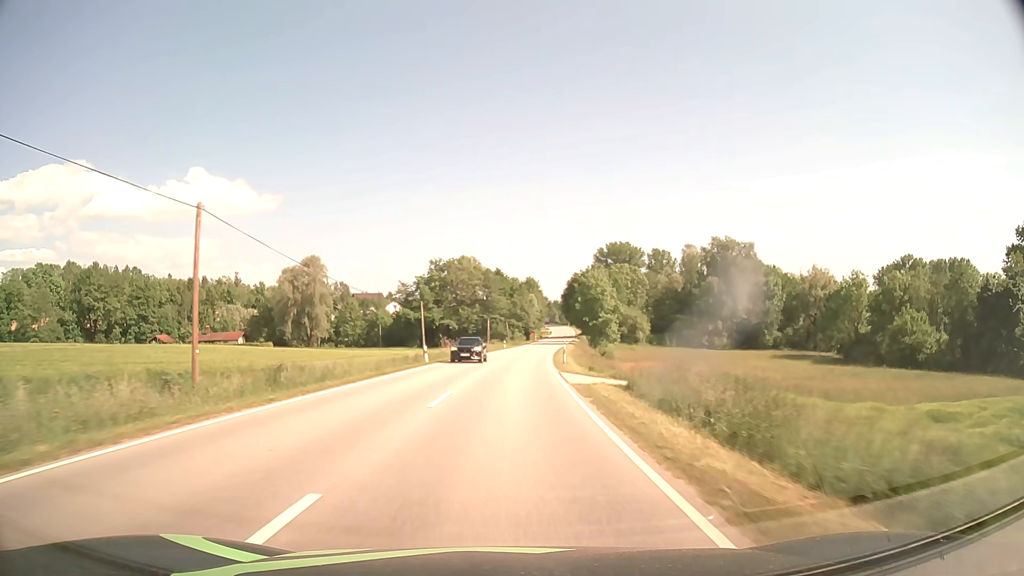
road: secondary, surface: asphalt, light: Day
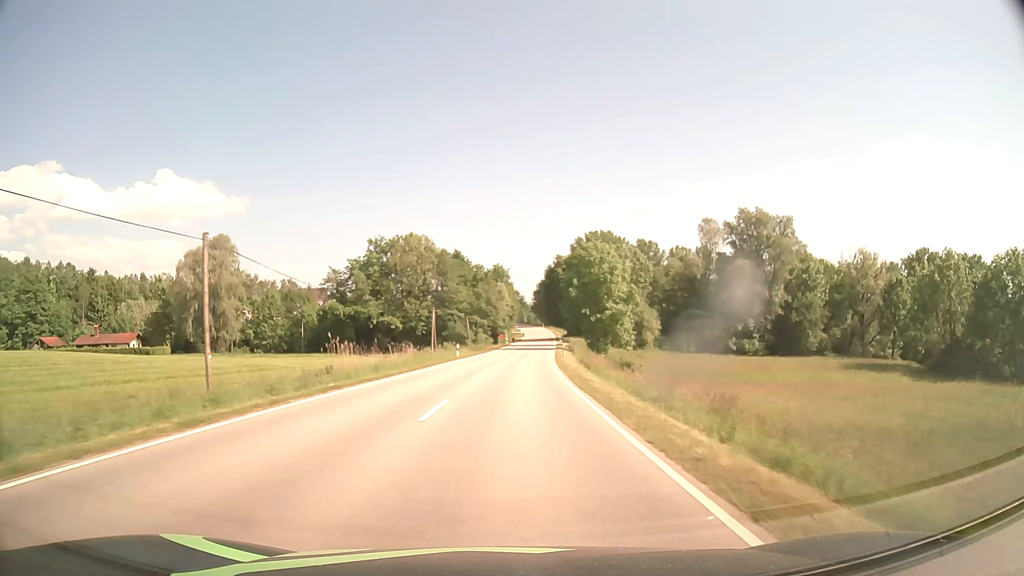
(+0.8, +38.1) m; +3°
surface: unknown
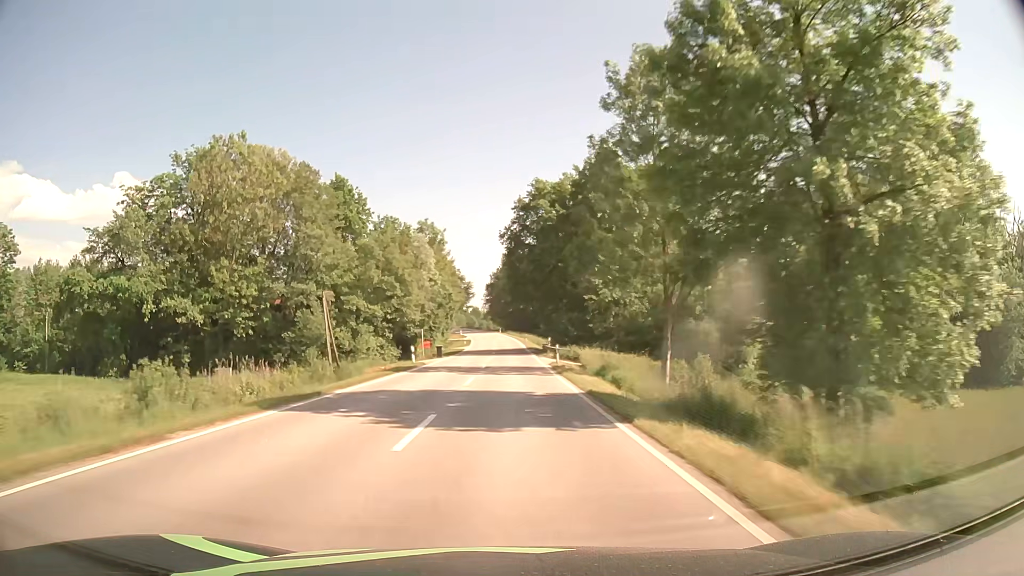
(+2.7, +62.9) m; +4°
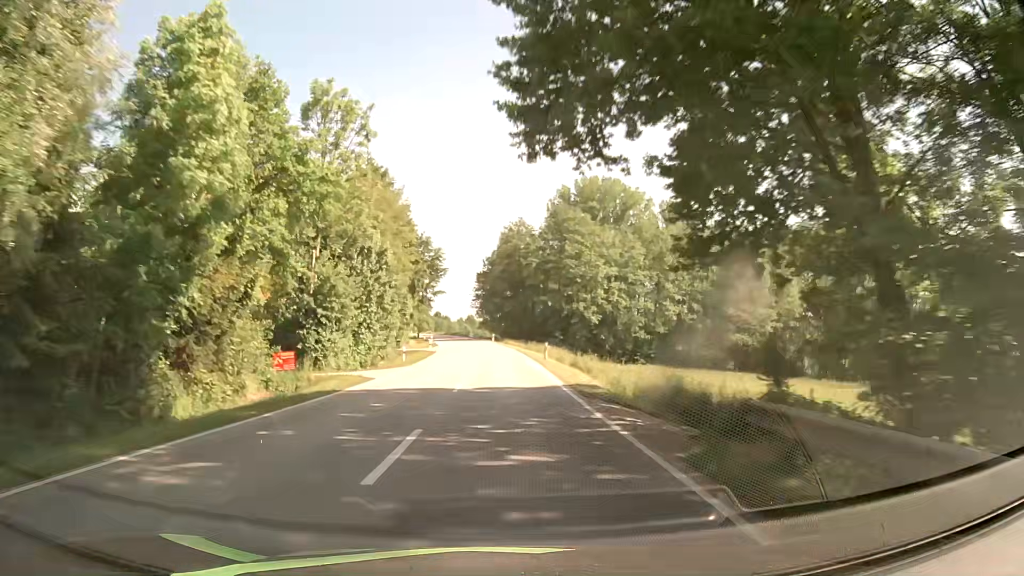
(+0.3, +49.9) m; 0°
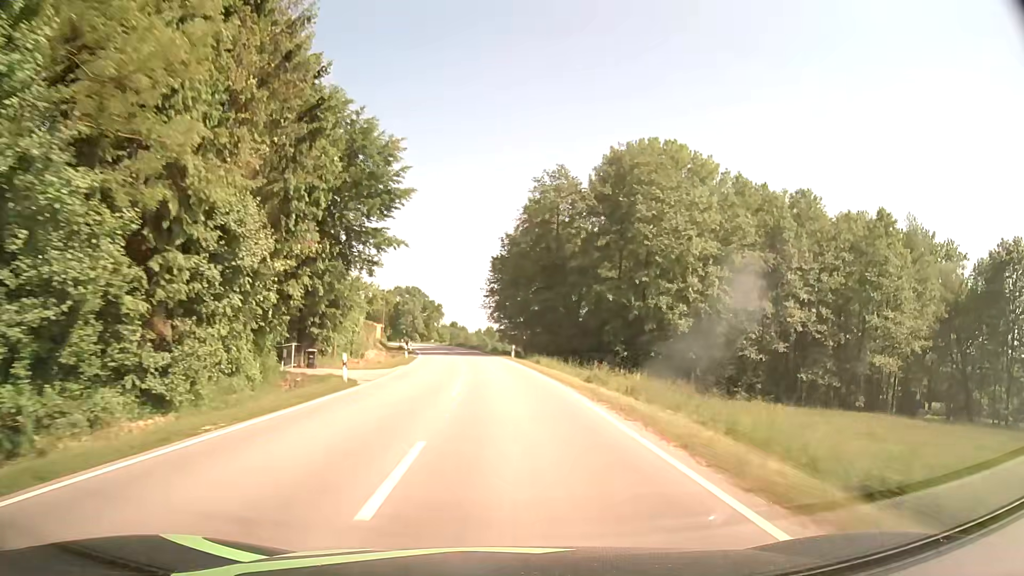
(-0.5, +37.2) m; -2°
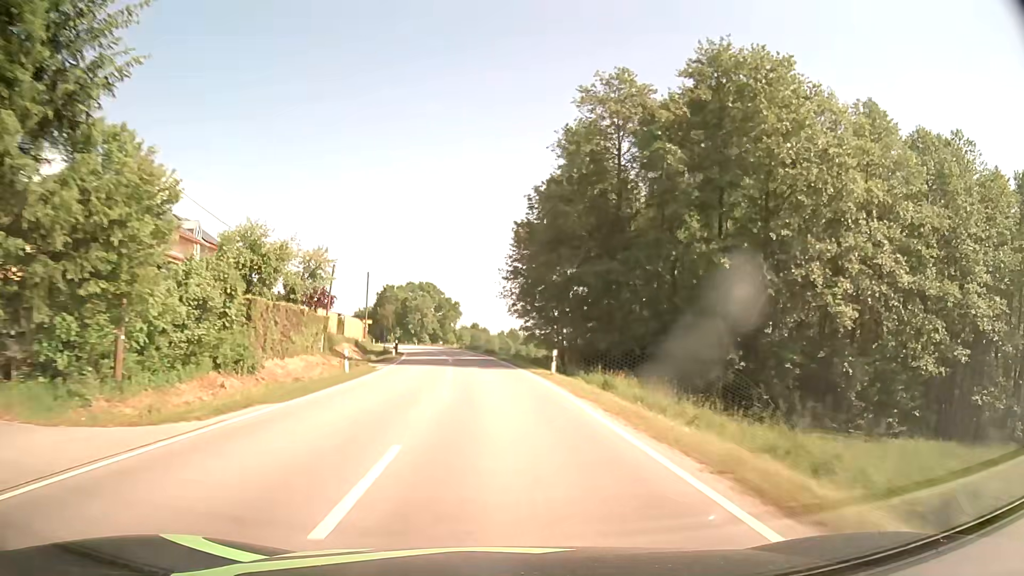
(-0.3, +24.7) m; -2°
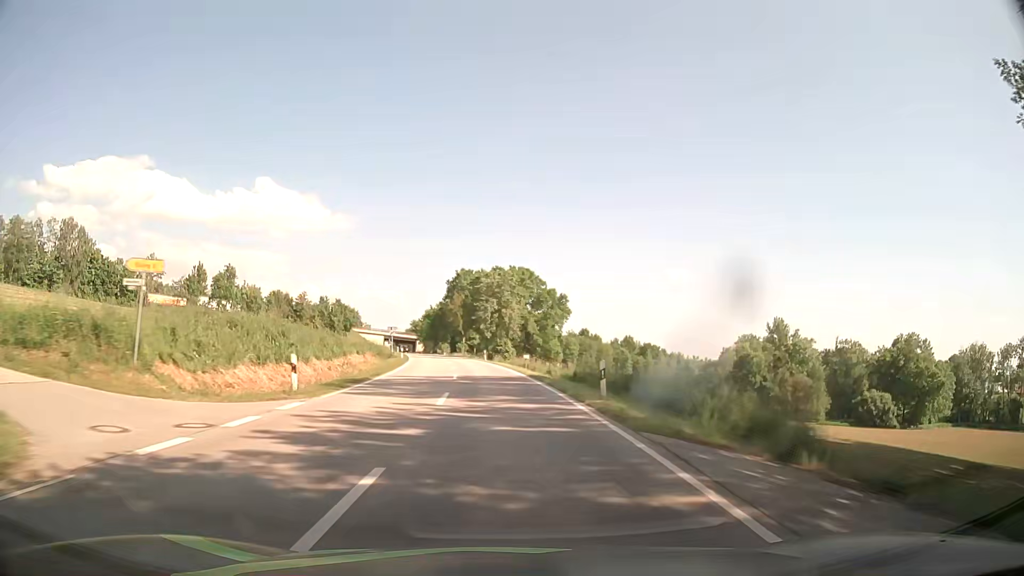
(-4.3, +61.4) m; -9°
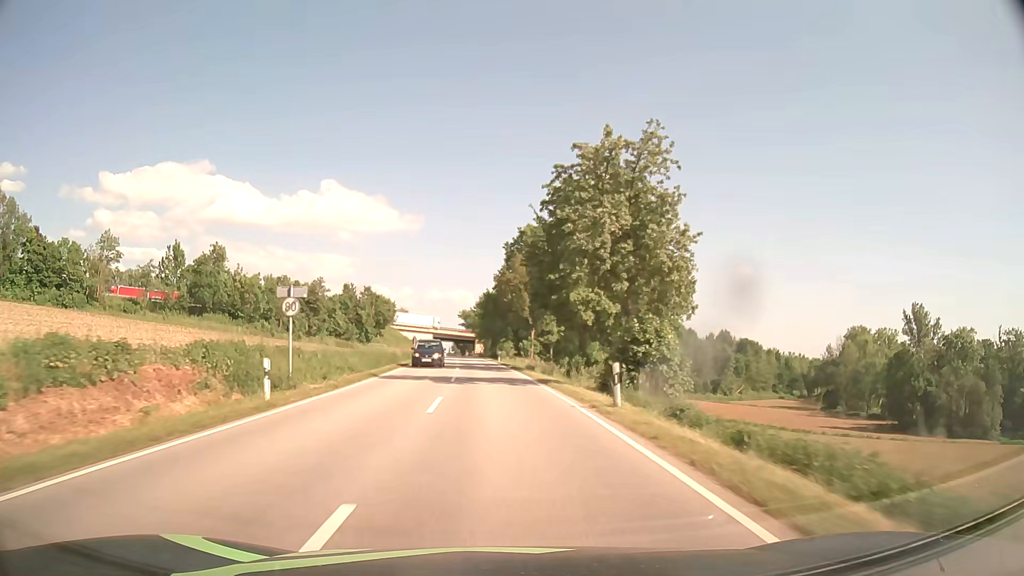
(-2.6, +49.7) m; -6°
(0, +10) (0, +20) (-1, +30) (-1, +40) (-2, +50) (-3, +60) (-3, +70) (-4, +80) (-5, +90) (-6, +100) m
